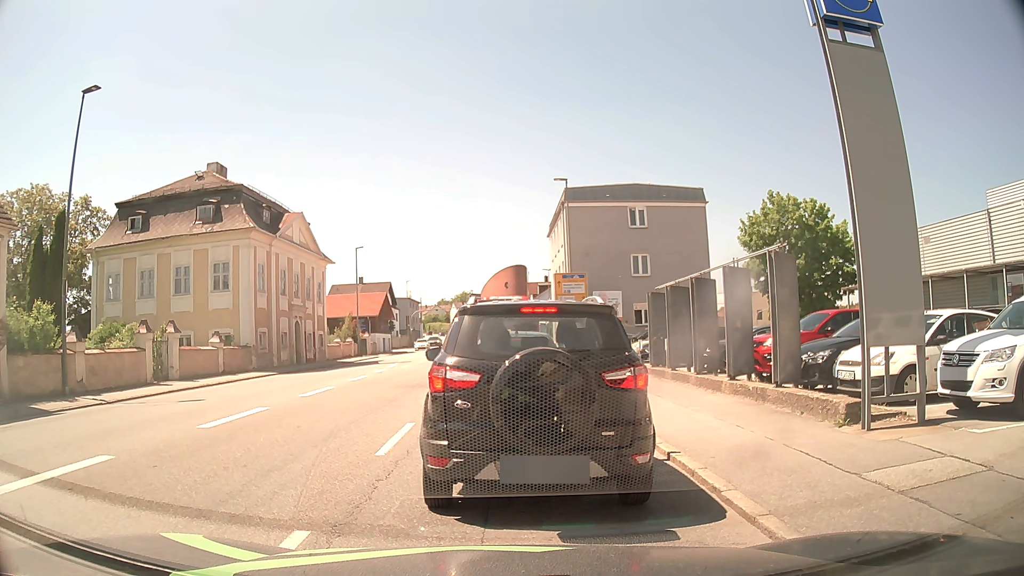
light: Day
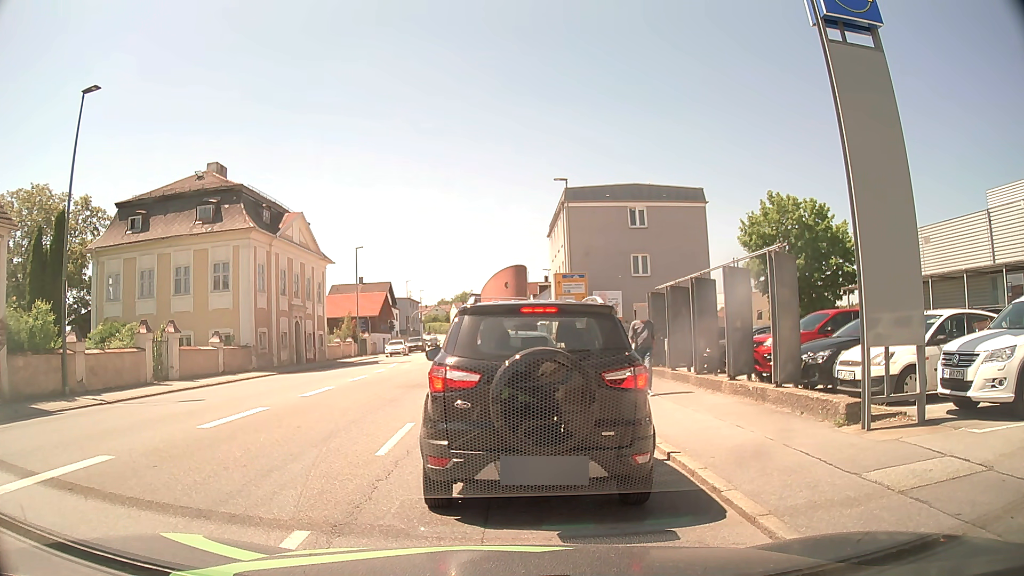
(0.0, 0.0) m; 0°
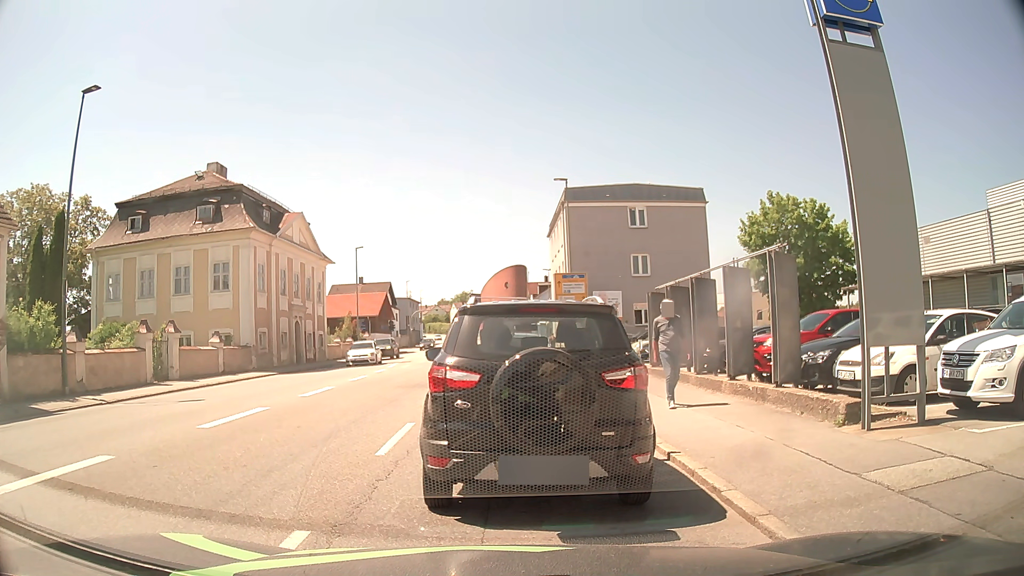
(0.0, 0.0) m; 0°
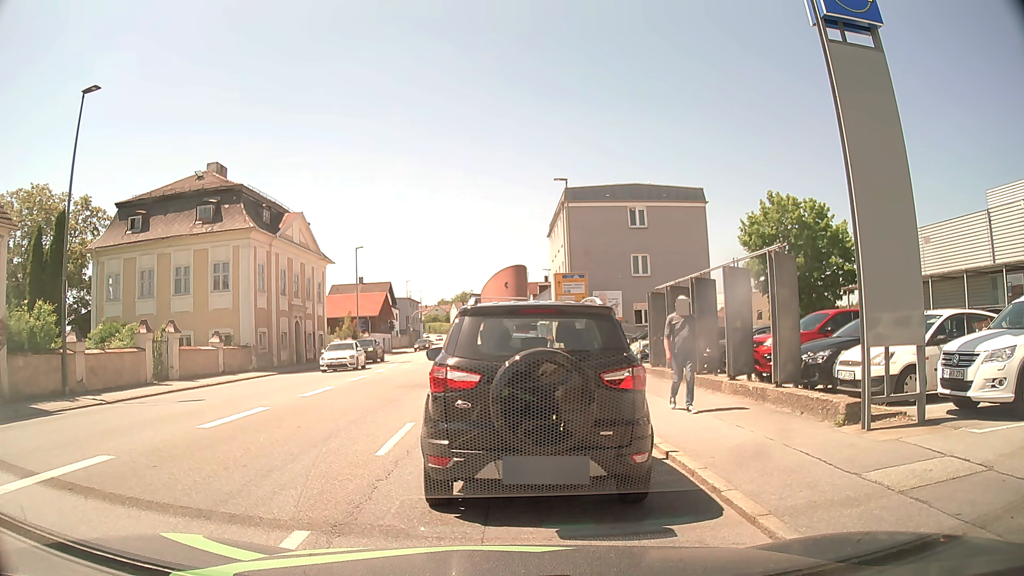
(0.0, 0.0) m; 0°
